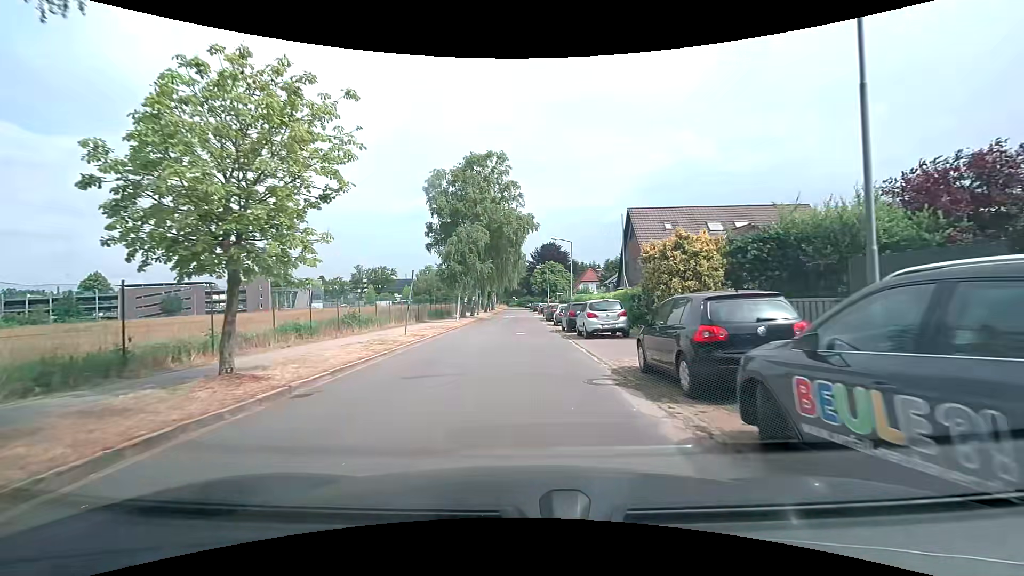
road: residential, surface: asphalt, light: Day
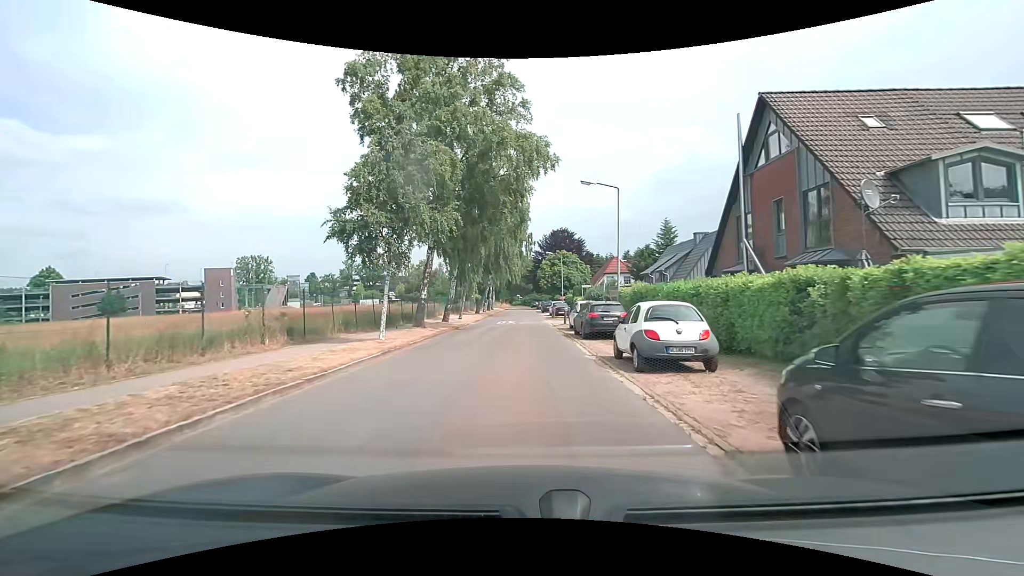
(-0.2, +22.7) m; 0°
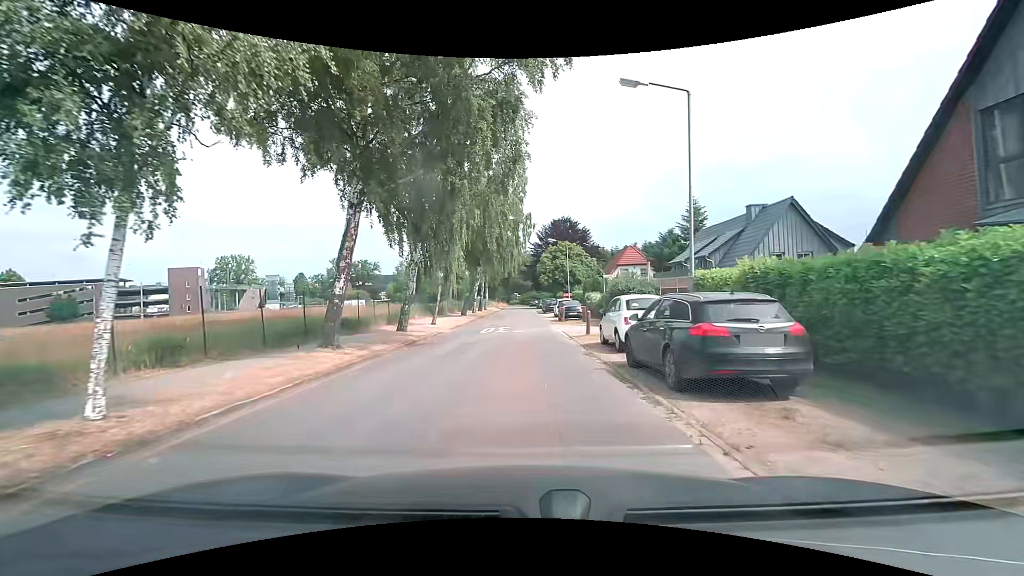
(-0.1, +11.9) m; 0°
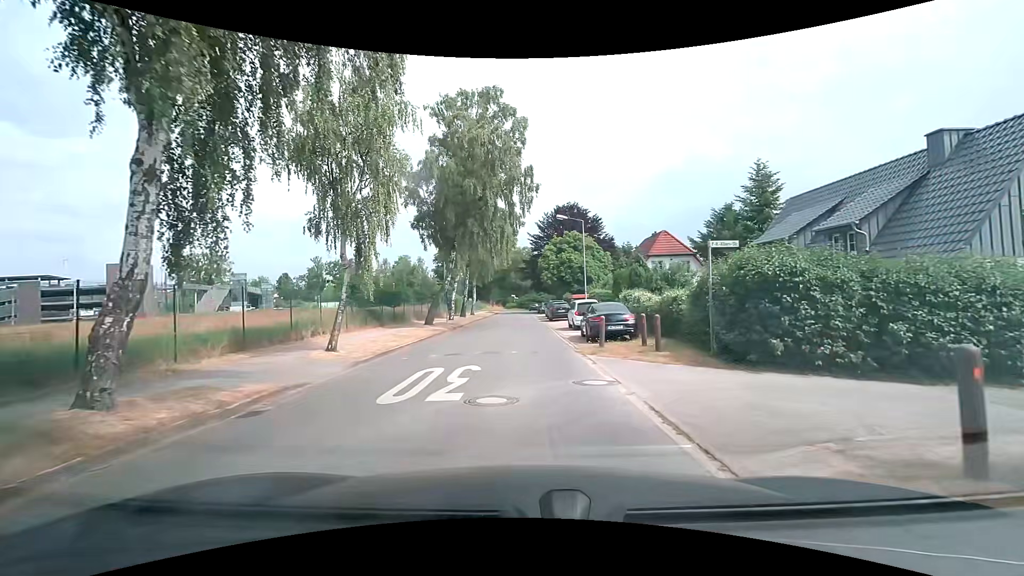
(-0.1, +16.4) m; 0°
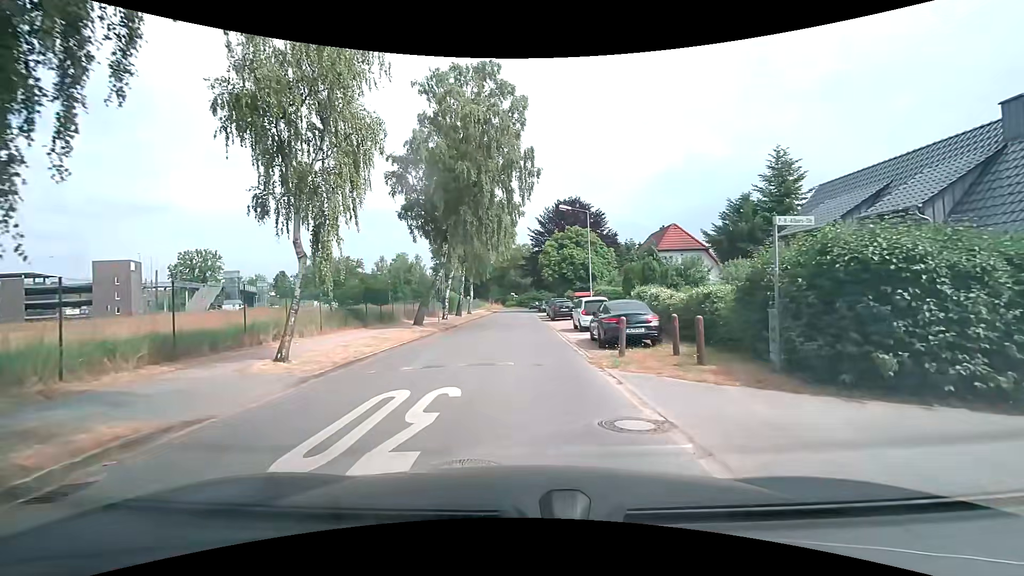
(0.0, +3.1) m; +1°
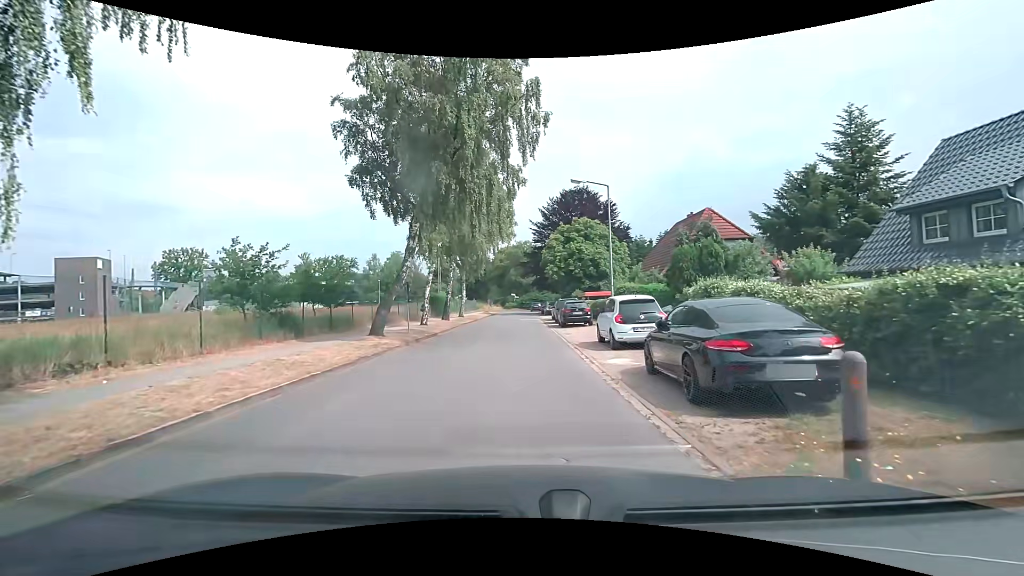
(-0.2, +8.1) m; -2°
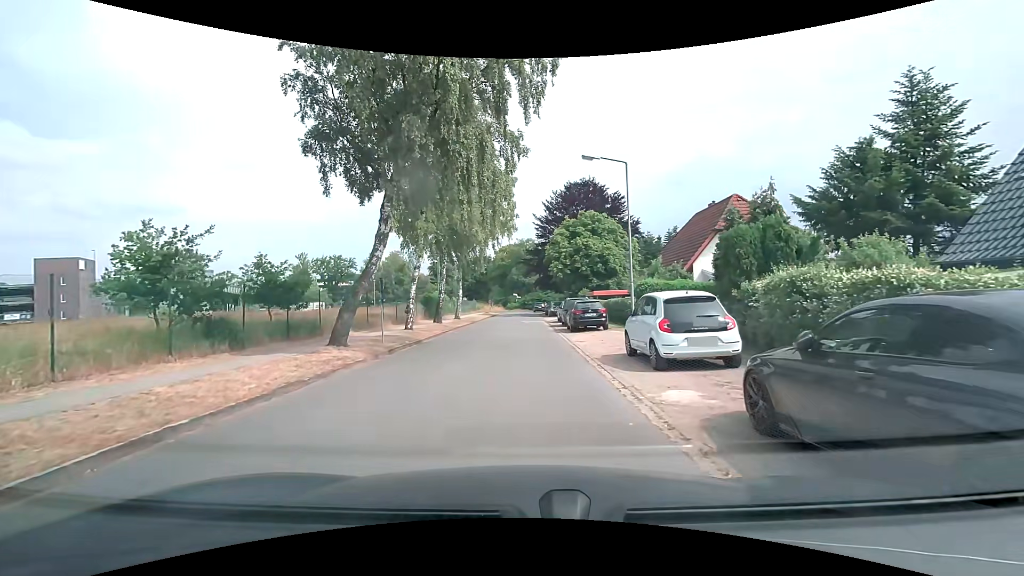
(0.0, +4.4) m; +1°
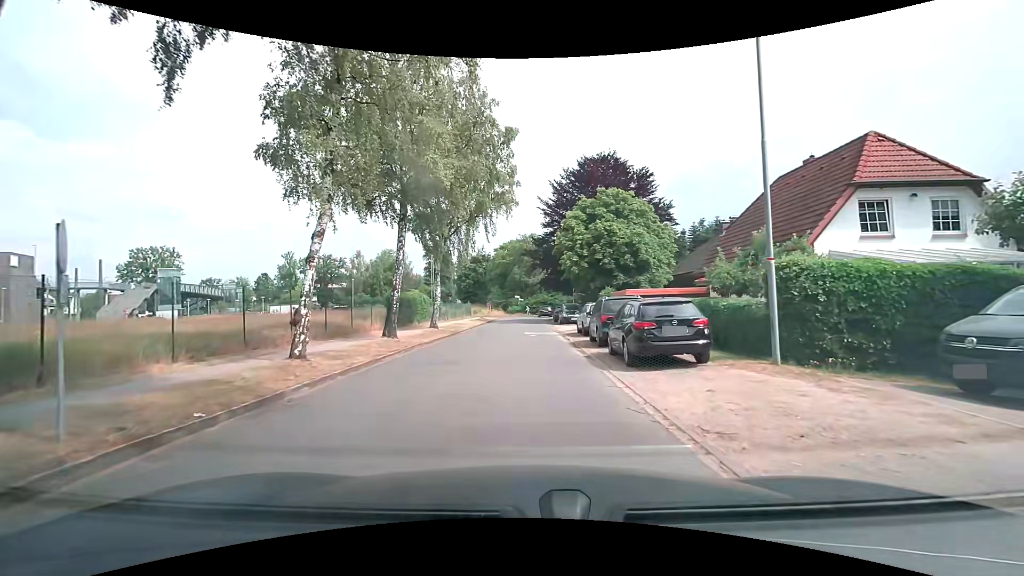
(-0.2, +12.9) m; -1°
(0, +10) (0, +20) (0, +30) (0, +40) (0, +50) (0, +60) (-1, +70) (0, +80) (+4, +89) (+12, +94) m
